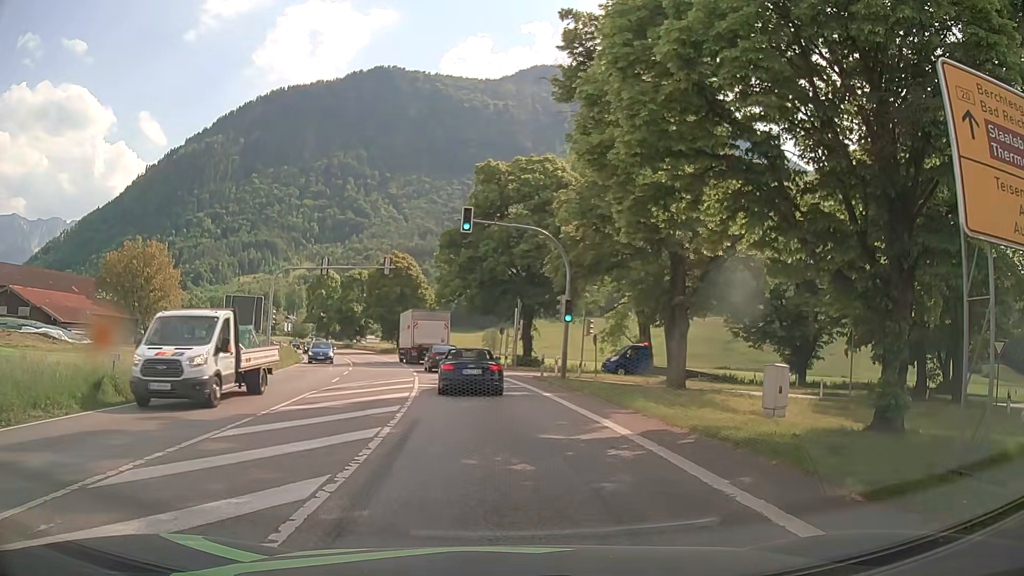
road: primary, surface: asphalt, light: Day
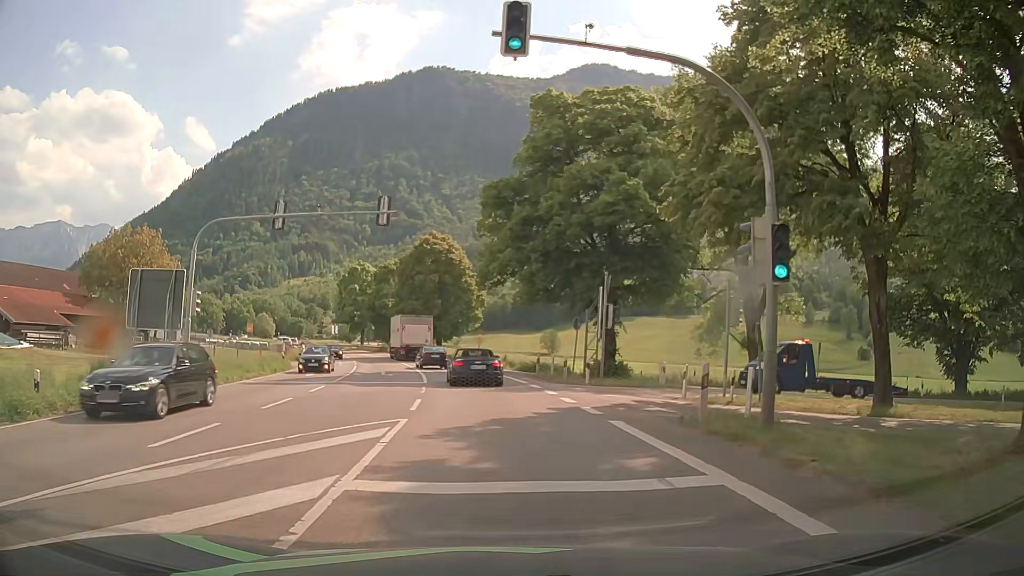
(-0.8, +17.0) m; -6°
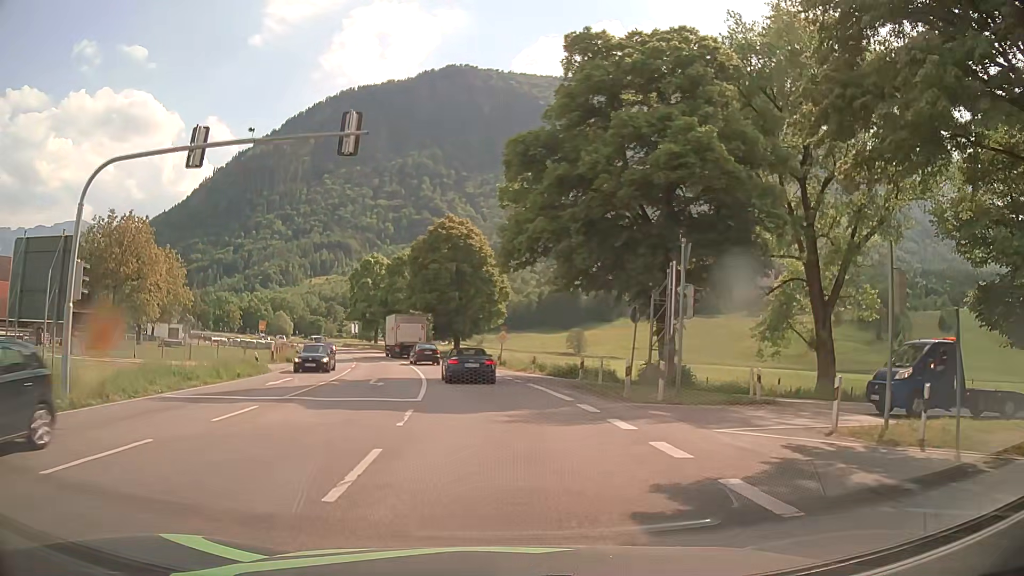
(-0.1, +8.7) m; -1°
(0, +10) (-1, +20) (-2, +30) (-4, +40) (-6, +50) (-8, +59) (-11, +69) (-14, +78) (-18, +88) (-22, +97) m
